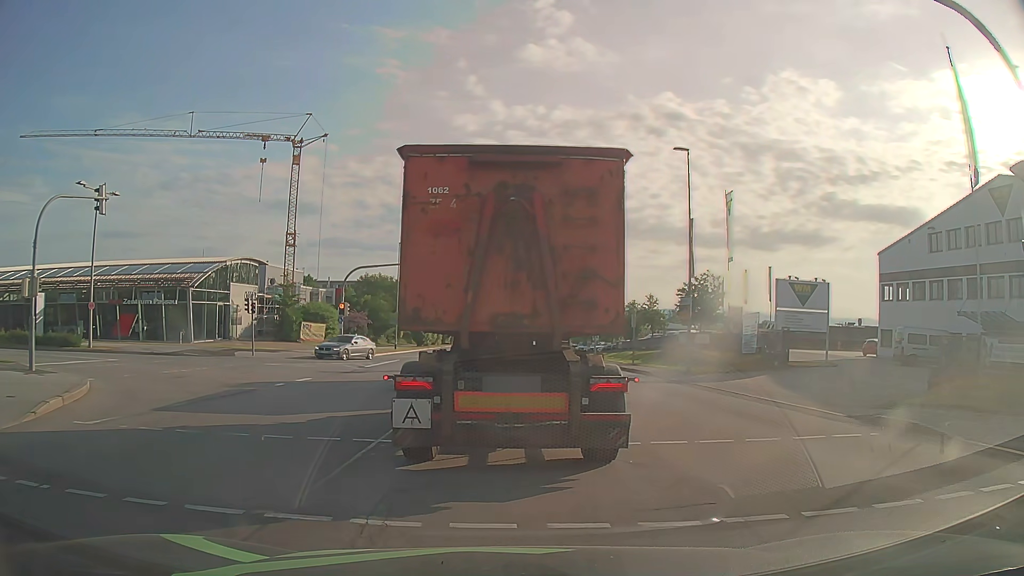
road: secondary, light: Day
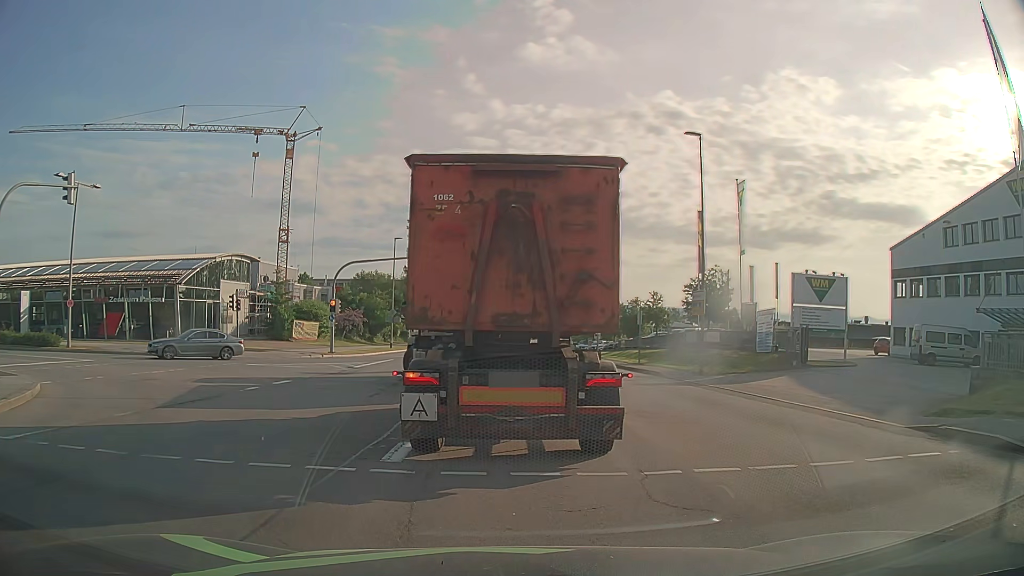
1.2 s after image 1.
(0.0, +2.3) m; -1°
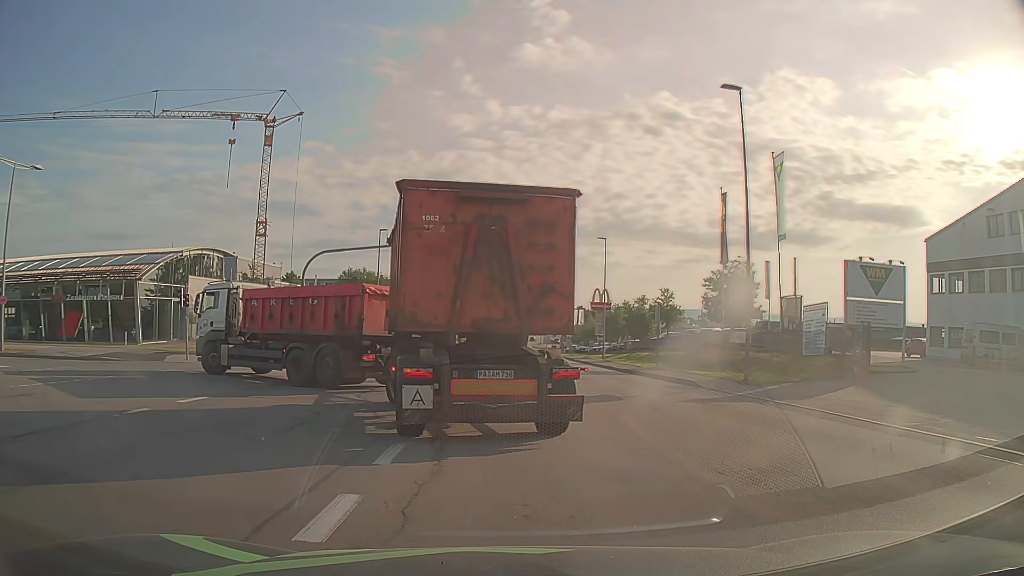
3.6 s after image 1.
(+0.1, +6.1) m; 0°
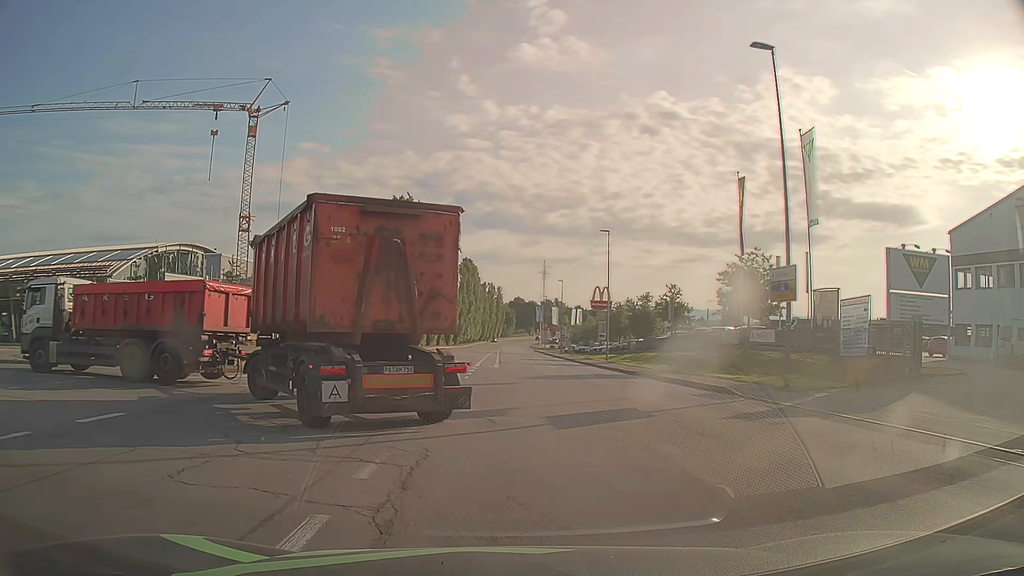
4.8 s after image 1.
(+0.1, +3.7) m; +2°
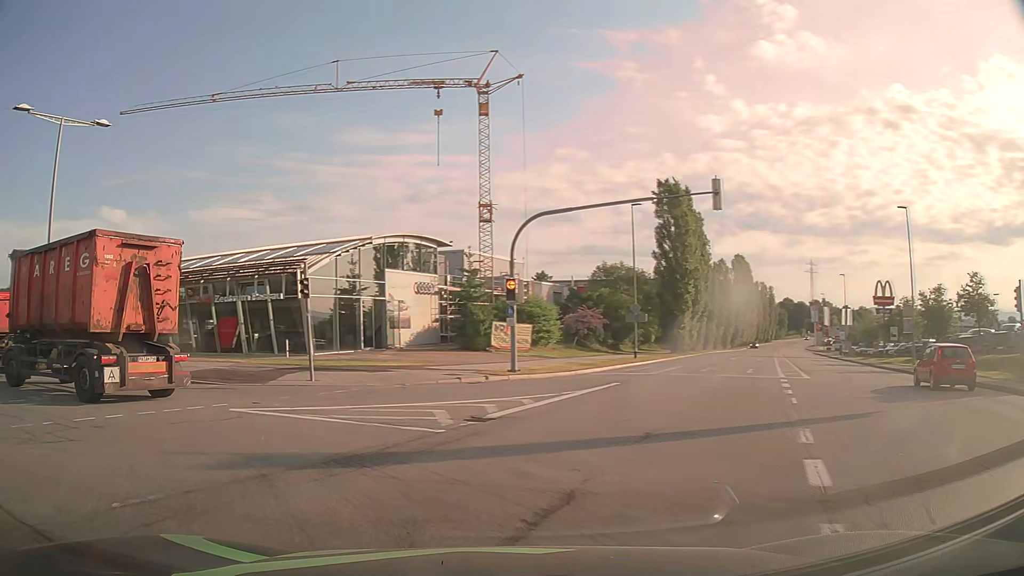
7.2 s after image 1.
(-1.3, +9.3) m; -23°
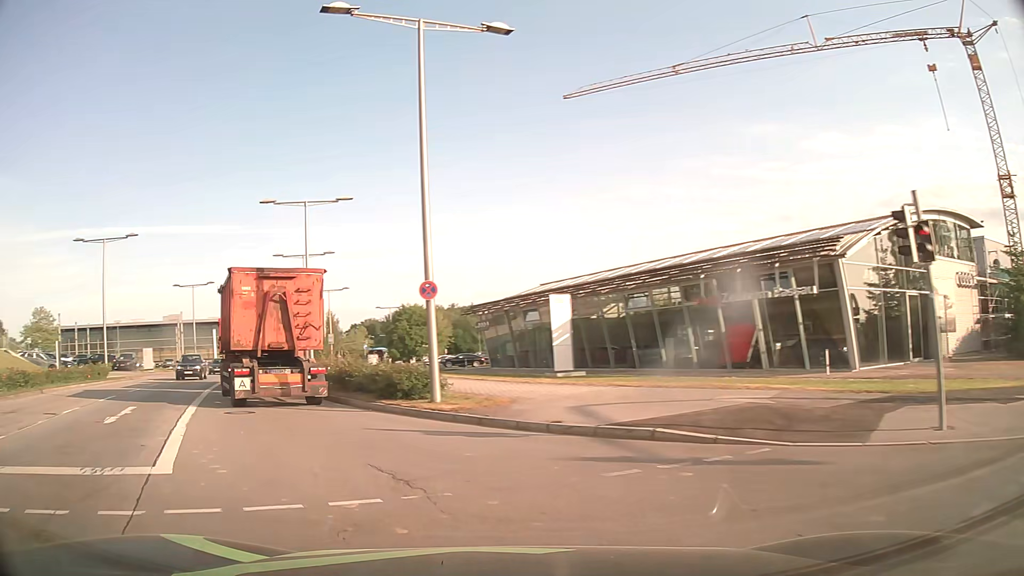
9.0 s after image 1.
(-3.9, +9.8) m; -43°
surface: asphalt
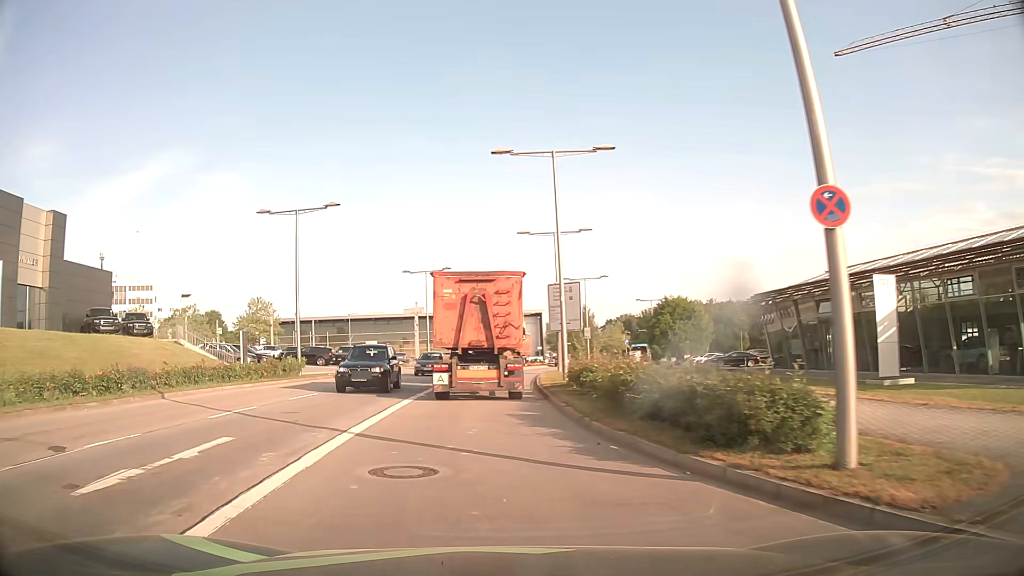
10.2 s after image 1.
(-1.6, +8.5) m; -20°
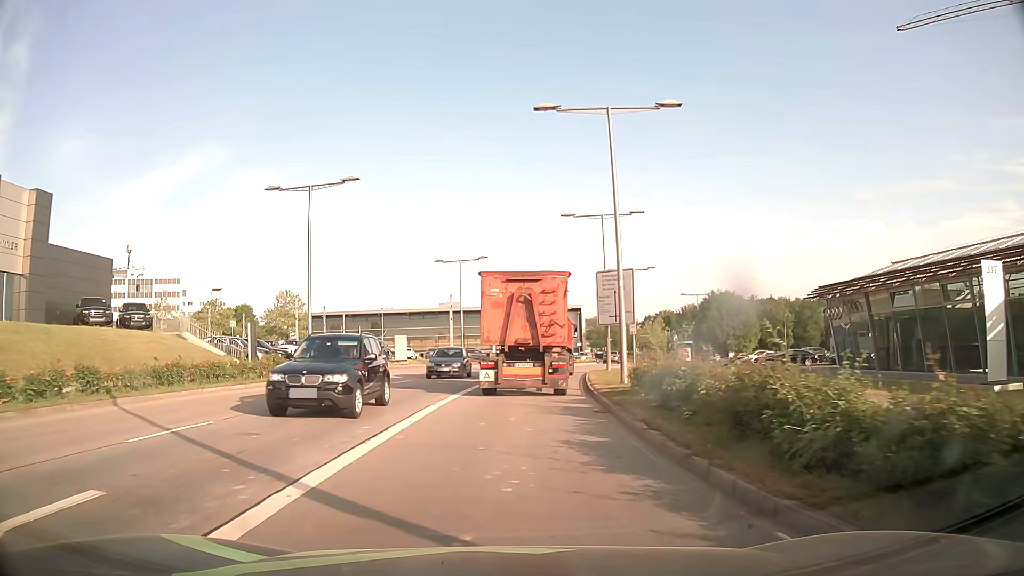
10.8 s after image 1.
(-0.2, +4.8) m; -3°
(0, +10) (0, +20) (+1, +30) (+3, +40) (+5, +50) (+7, +59) (+10, +69) (+13, +78) (+17, +88) (+20, +97) m
